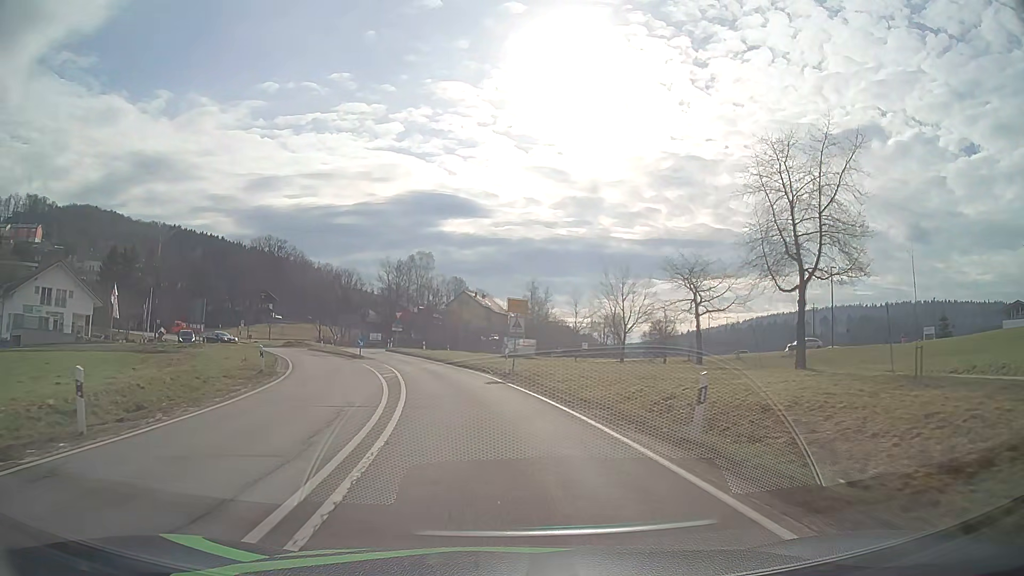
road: secondary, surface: asphalt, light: Day
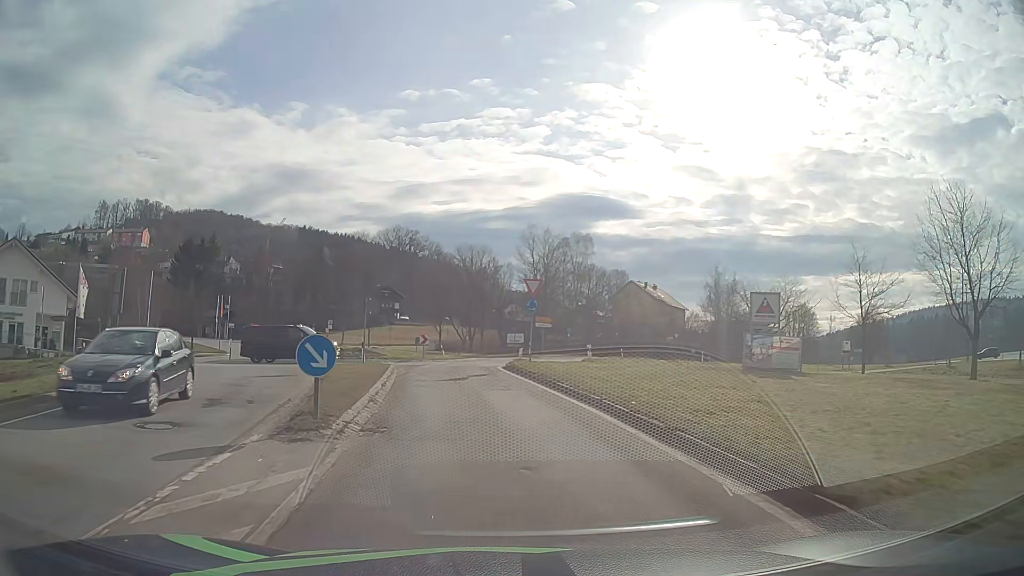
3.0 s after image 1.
(-4.1, +33.7) m; -13°
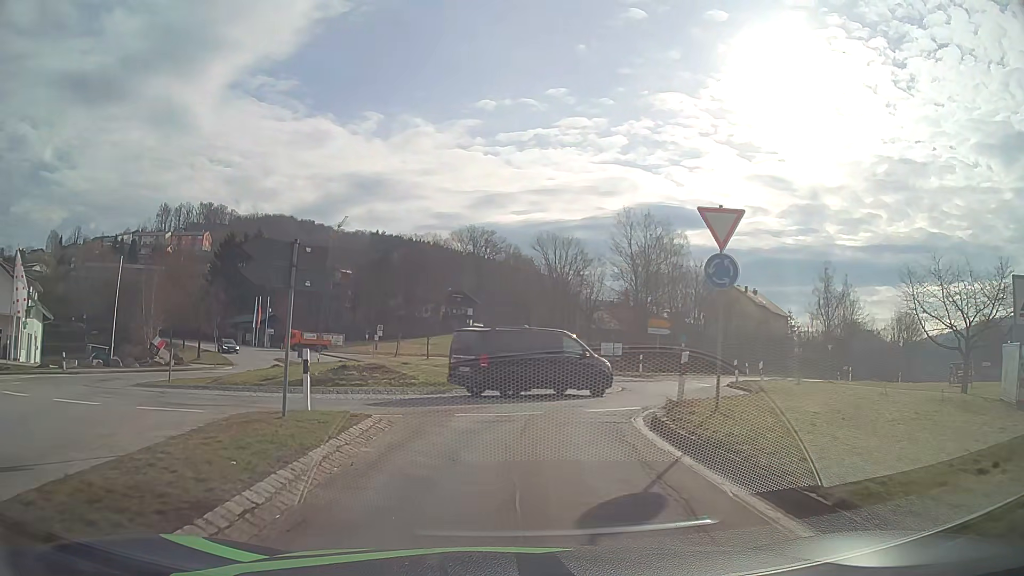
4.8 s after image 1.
(-0.9, +16.4) m; -7°
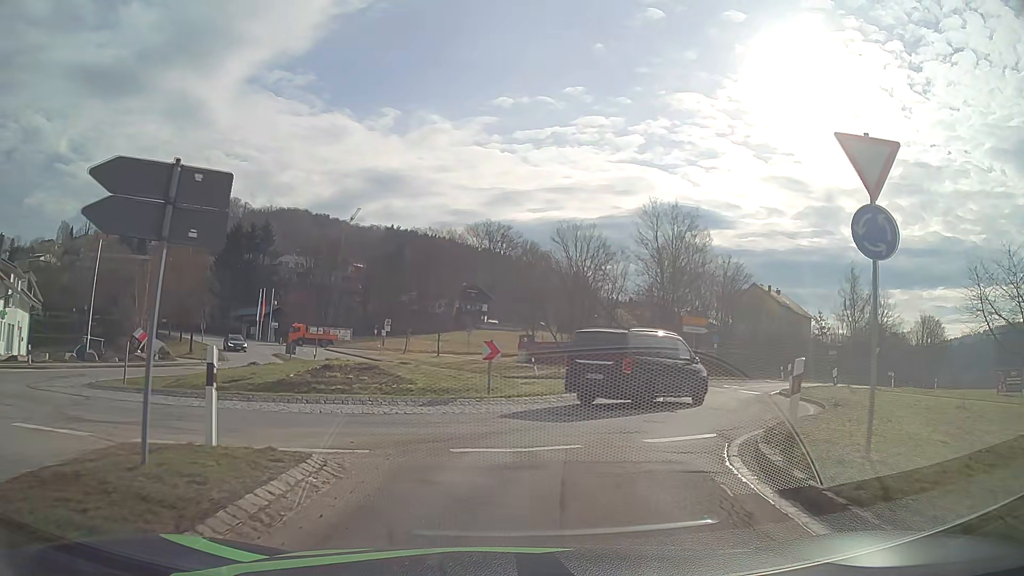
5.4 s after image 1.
(0.0, +4.4) m; -1°
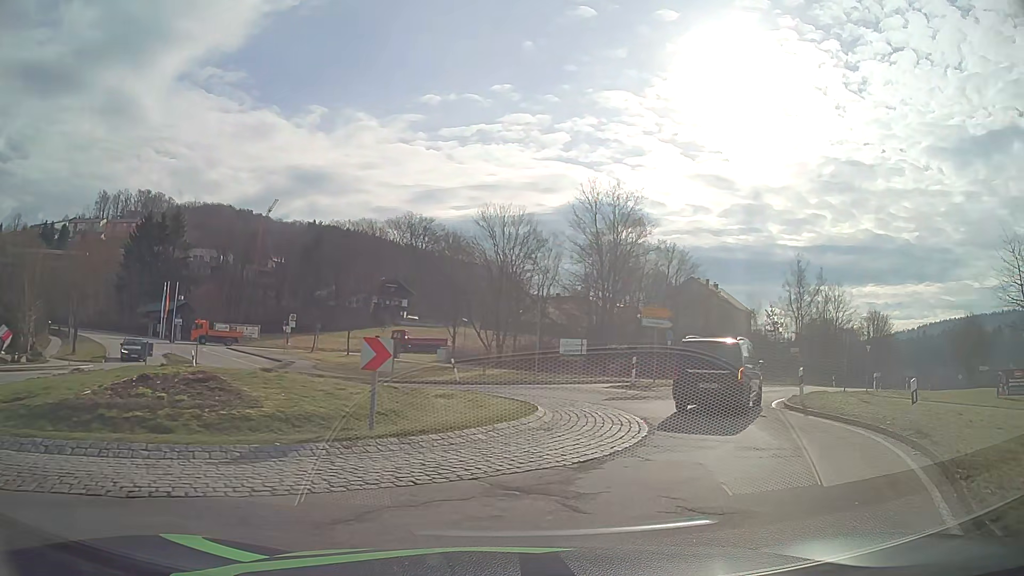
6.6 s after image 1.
(+0.2, +7.1) m; +6°
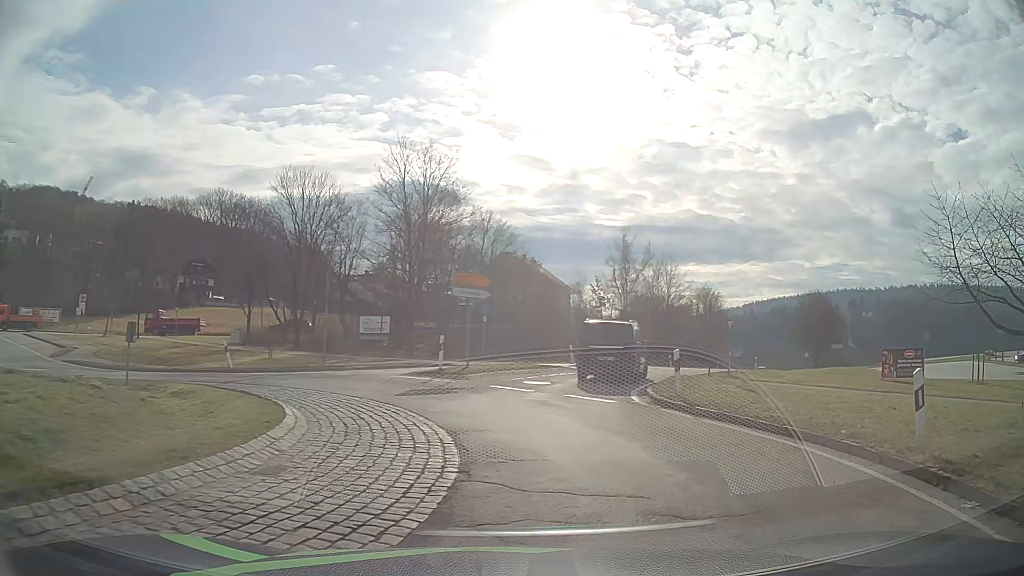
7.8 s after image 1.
(+0.7, +5.5) m; +16°
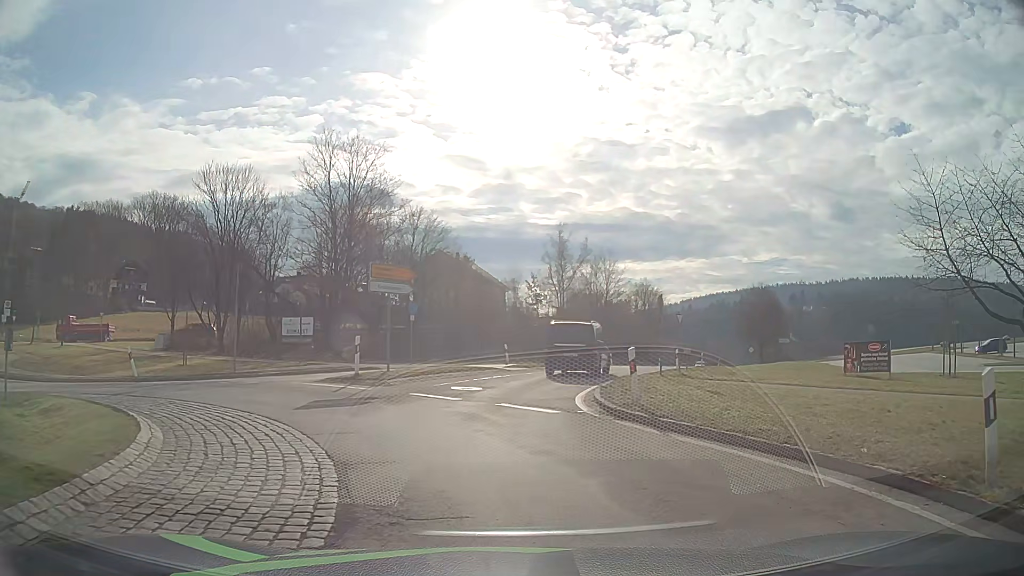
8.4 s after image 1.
(+0.2, +2.6) m; +6°
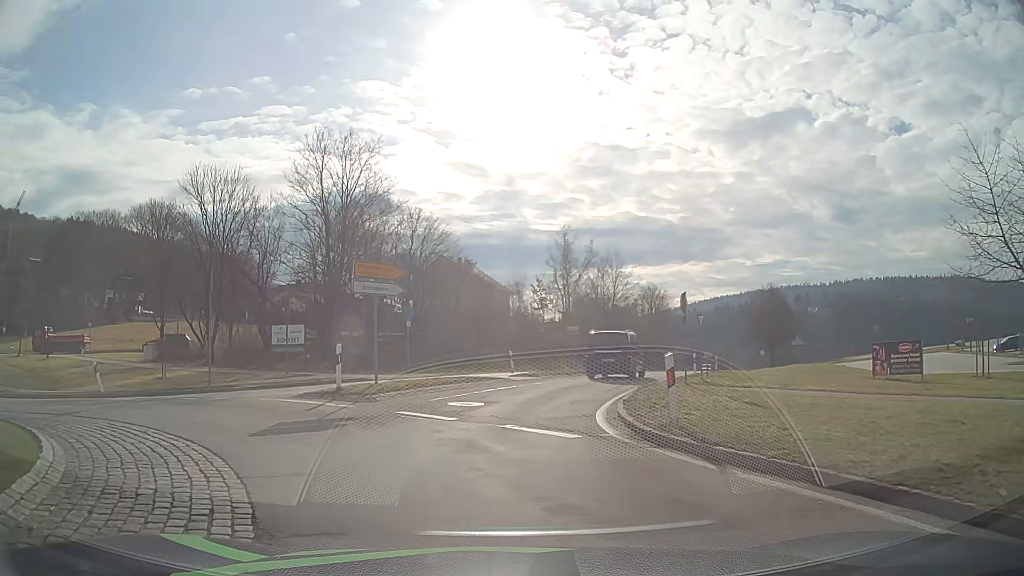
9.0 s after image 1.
(0.0, +2.6) m; -1°
